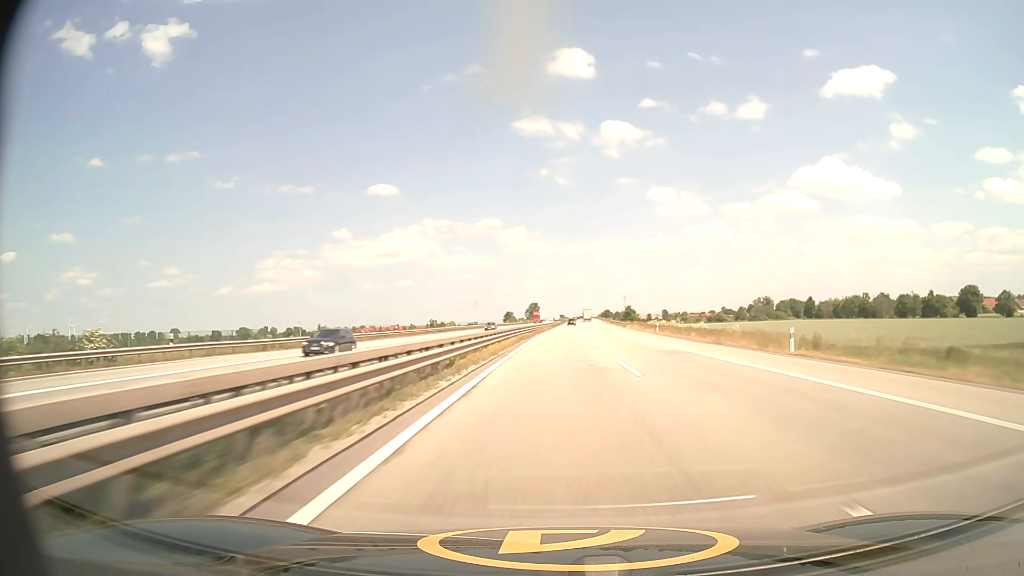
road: motorway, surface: asphalt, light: Day
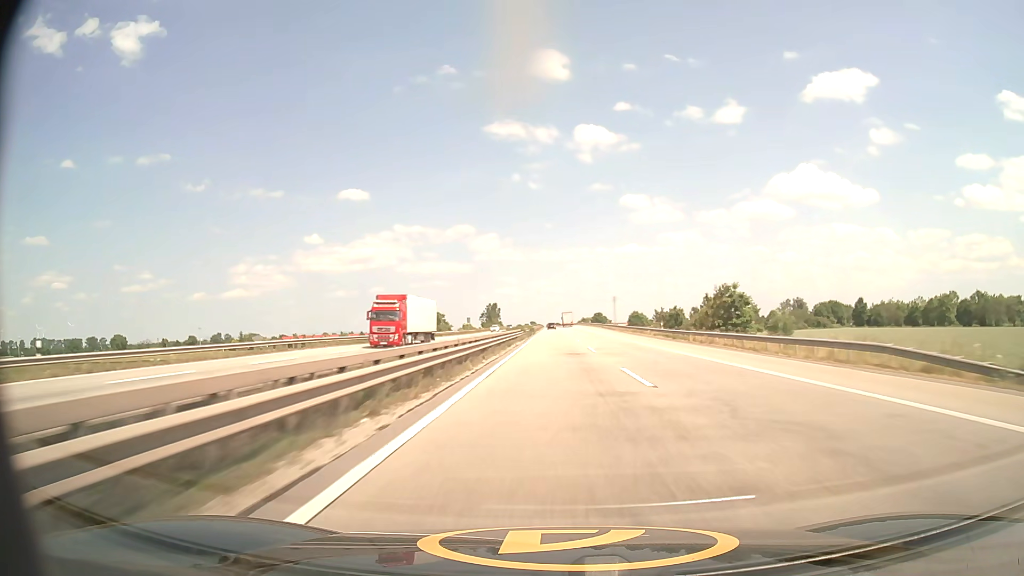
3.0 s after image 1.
(+2.6, +110.0) m; +2°
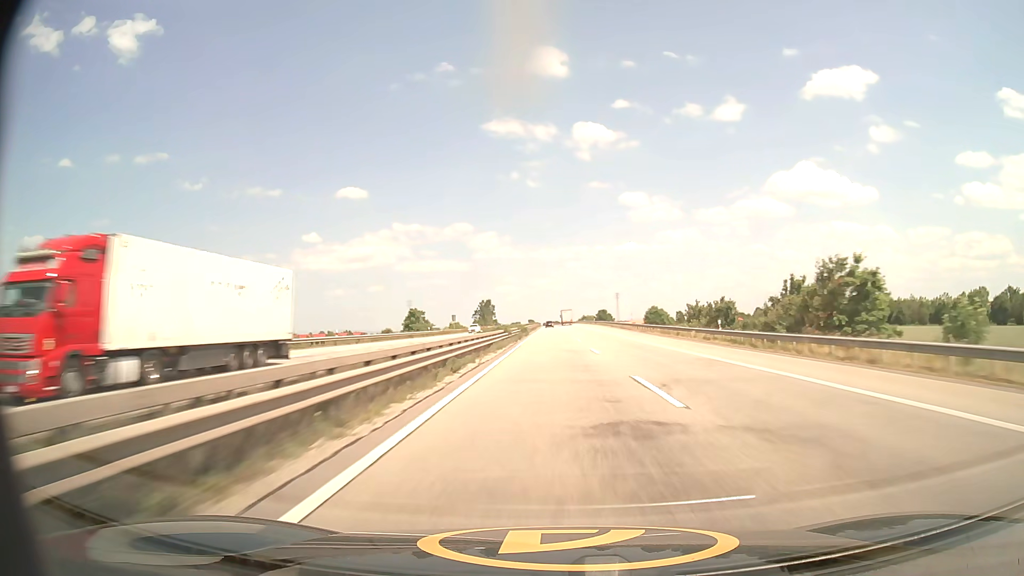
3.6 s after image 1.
(0.0, +22.0) m; 0°
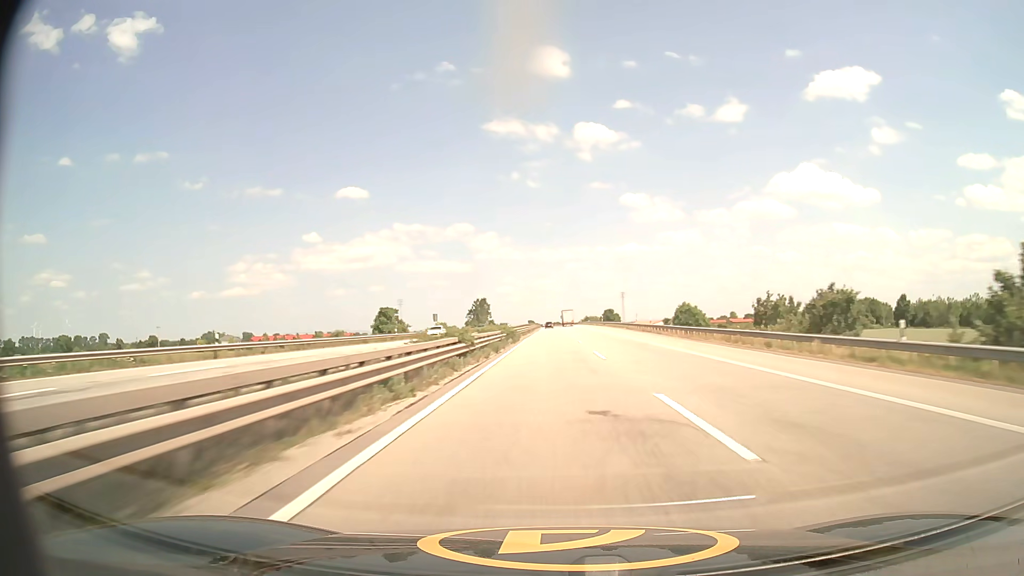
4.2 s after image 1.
(0.0, +22.1) m; 0°
(0, +10) (0, +20) (0, +30) (0, +40) (0, +50) (0, +60) (0, +70) (0, +80) (0, +90) (-1, +100) m
